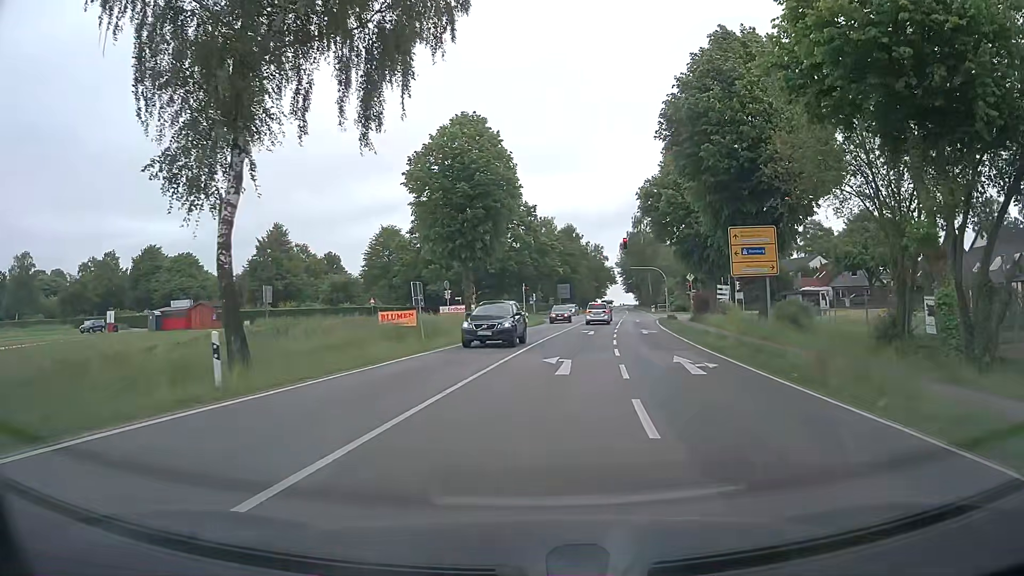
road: tertiary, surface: asphalt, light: Day
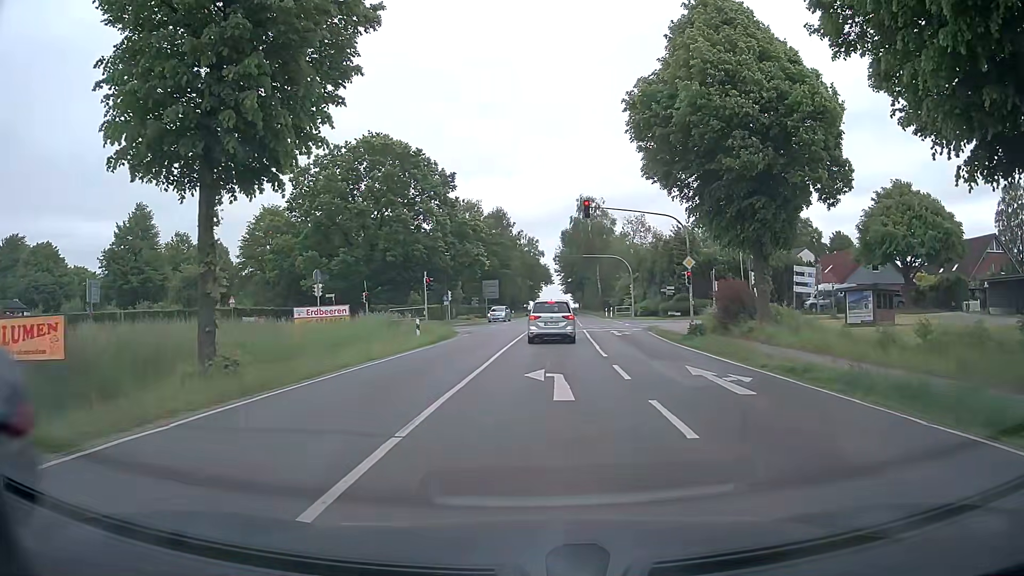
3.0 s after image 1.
(+1.5, +24.5) m; +6°
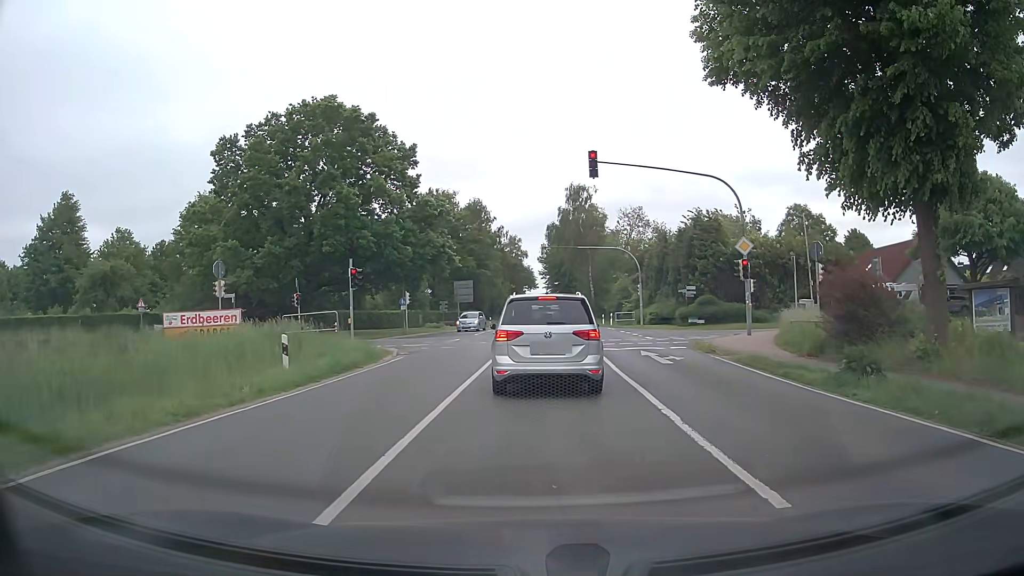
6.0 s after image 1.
(+0.2, +14.0) m; +2°
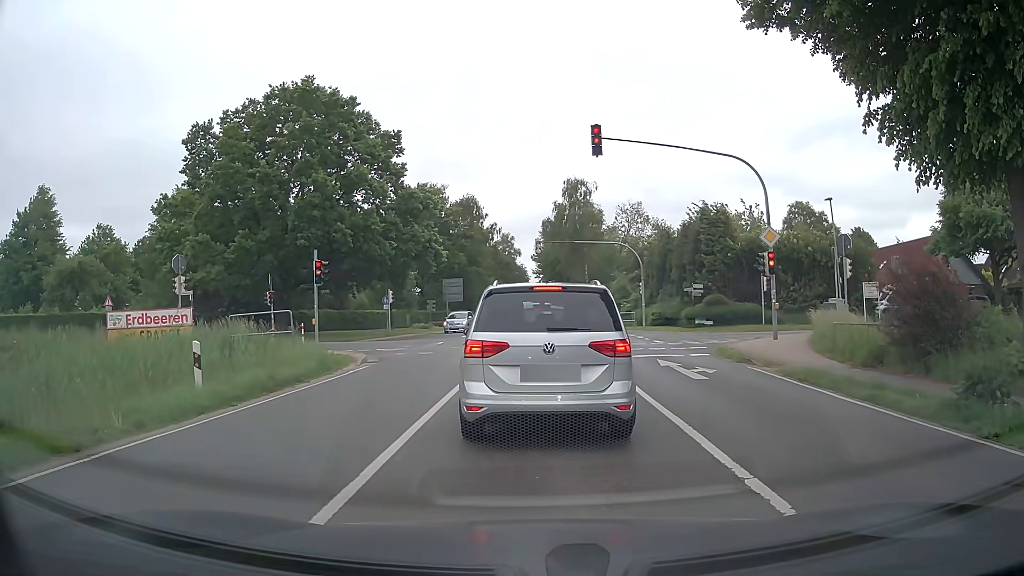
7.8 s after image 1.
(0.0, +3.8) m; 0°
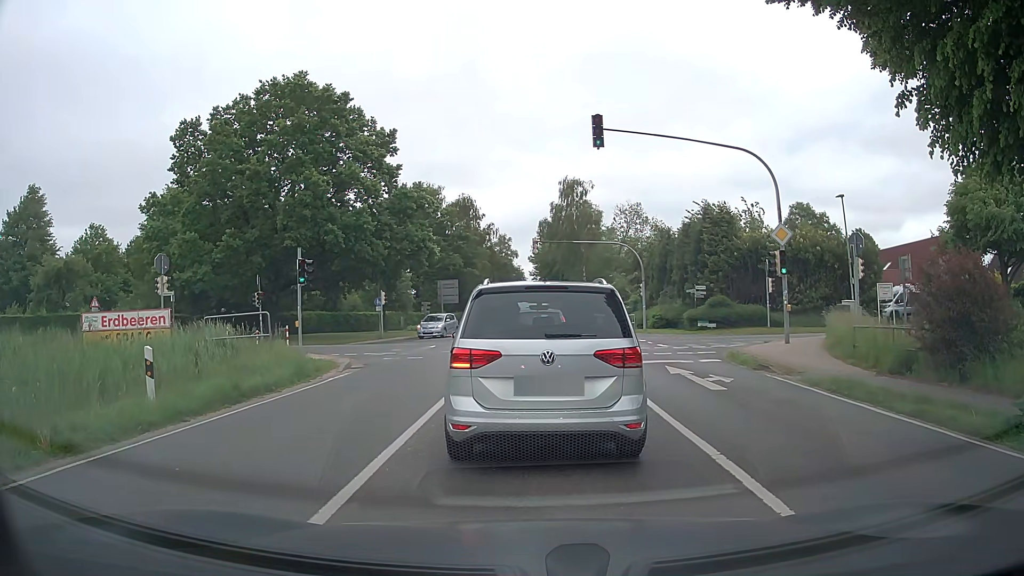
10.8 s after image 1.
(0.0, +1.5) m; 0°
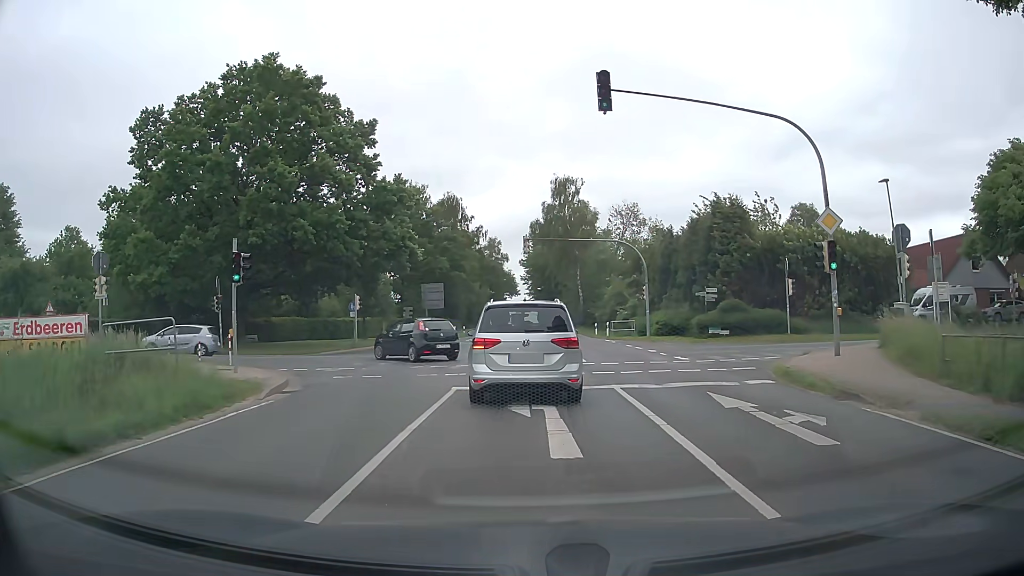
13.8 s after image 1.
(0.0, +5.0) m; +1°
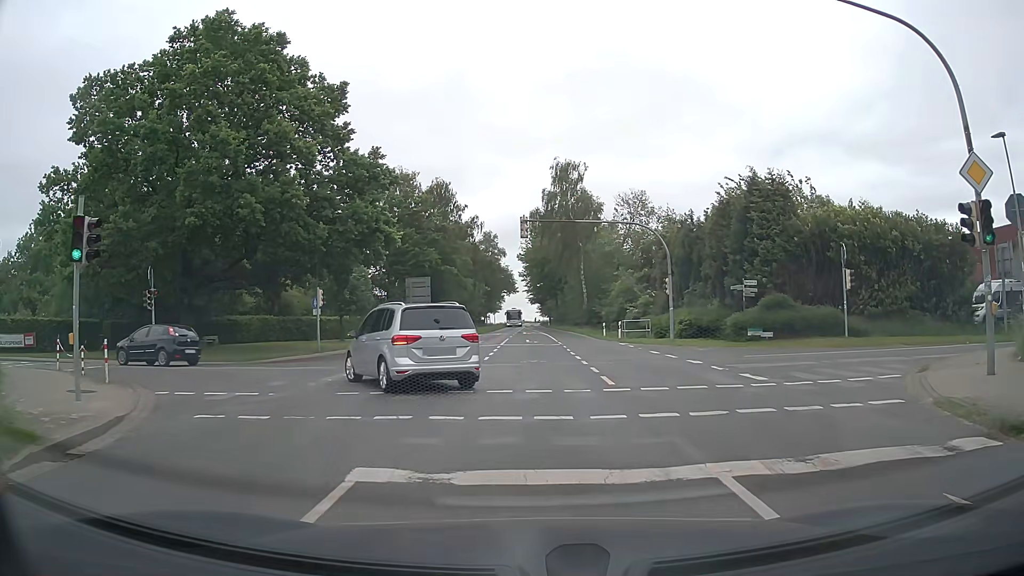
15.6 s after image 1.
(0.0, +7.5) m; -1°
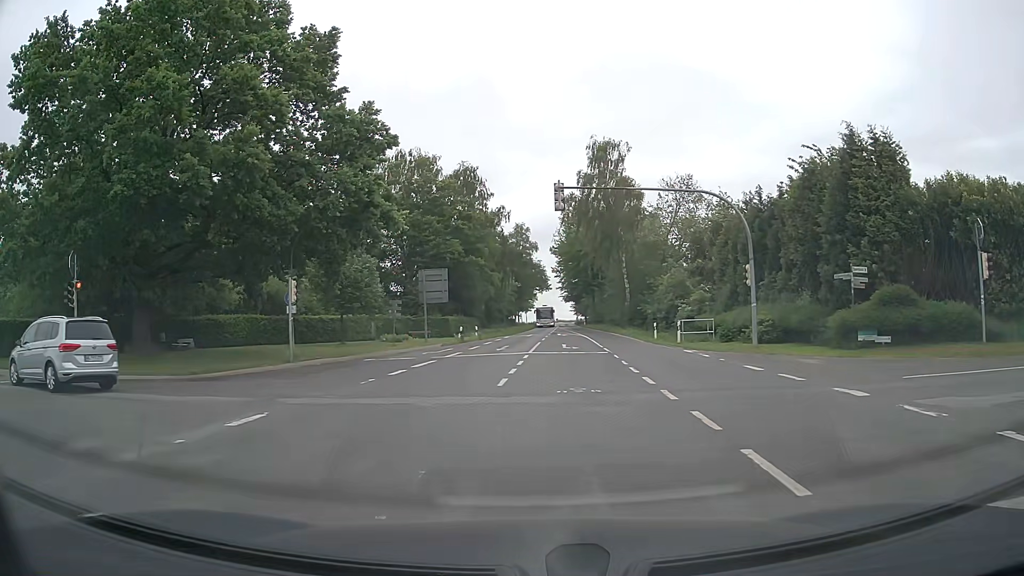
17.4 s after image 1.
(0.0, +8.5) m; -2°
(-2, +10) (-10, +16) (-20, +17) (-29, +18) (-39, +18) (-49, +18) (-59, +19) (-69, +19) (-79, +19) (-89, +20) m
